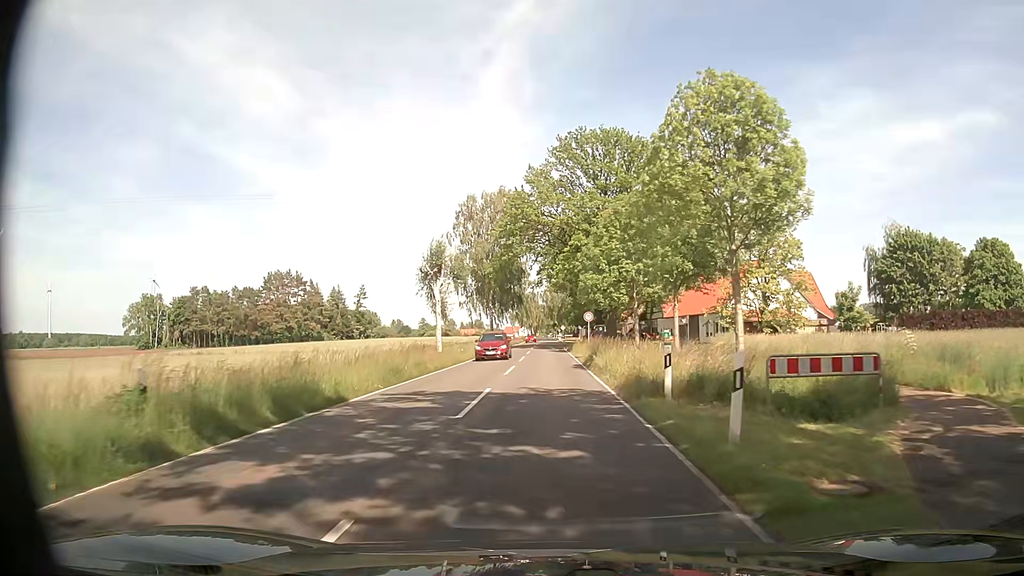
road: secondary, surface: asphalt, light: Day
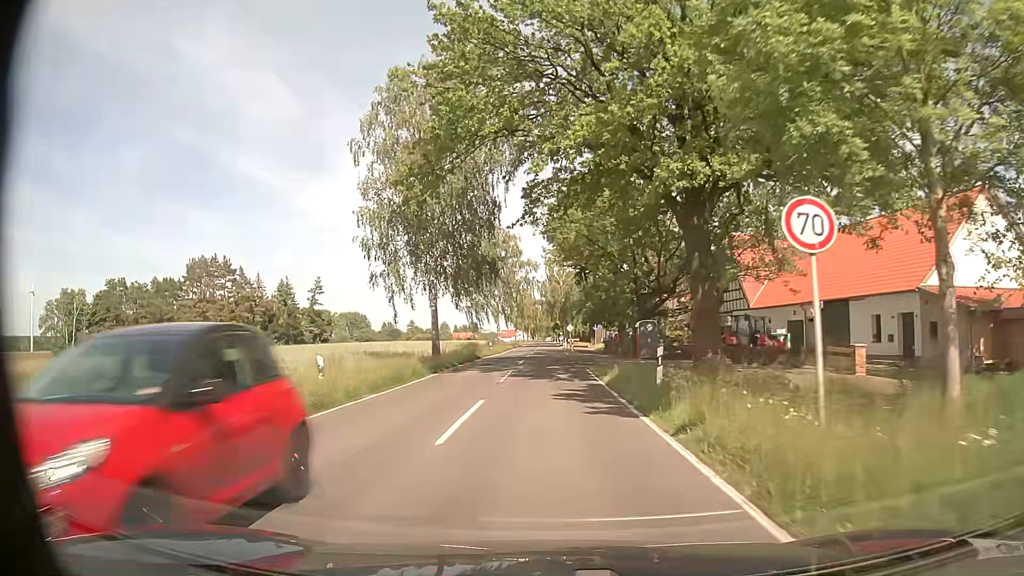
(0.0, +38.1) m; +1°
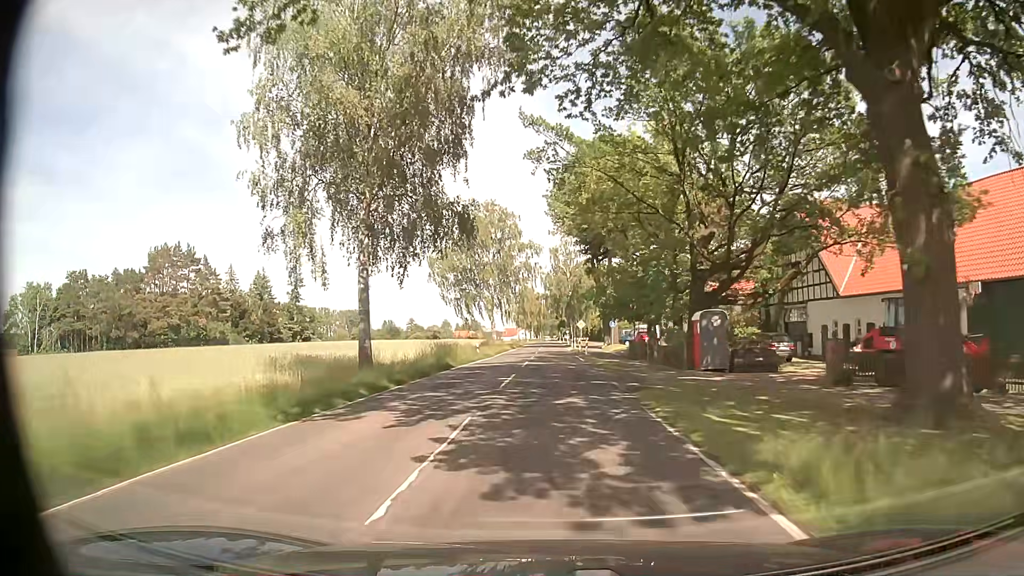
(-0.2, +15.5) m; -1°
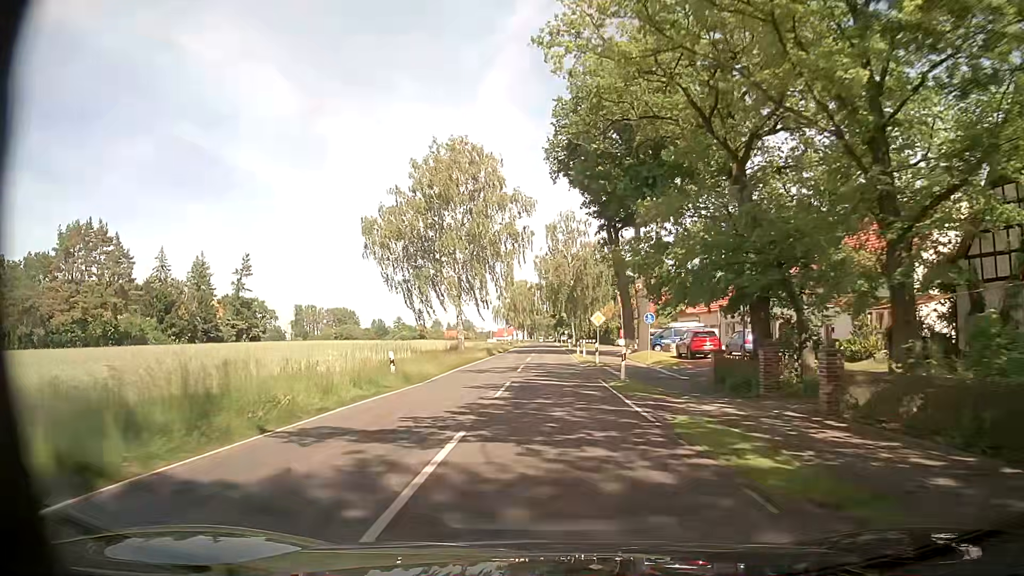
(+0.1, +24.9) m; 0°
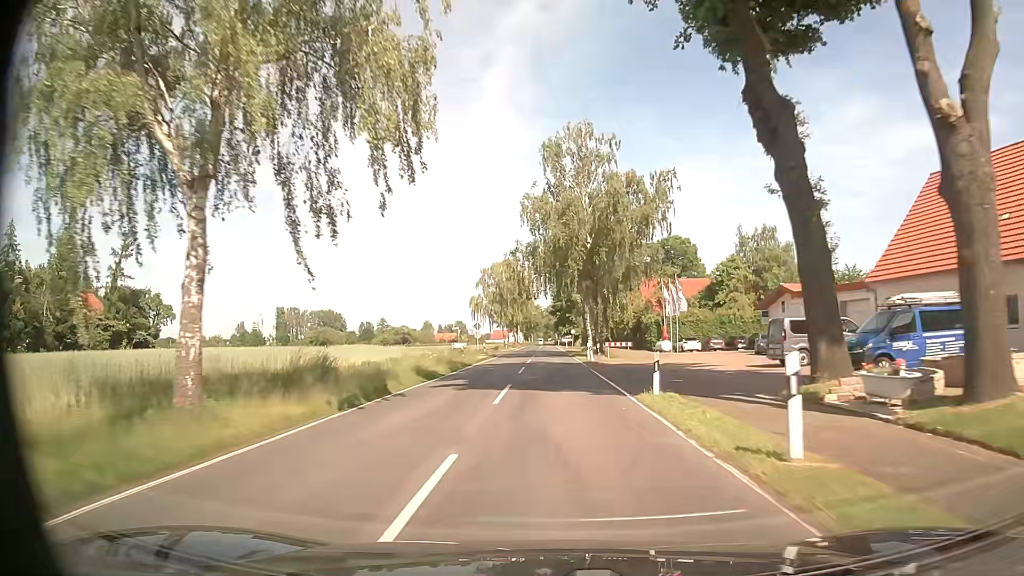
(-0.1, +37.8) m; 0°
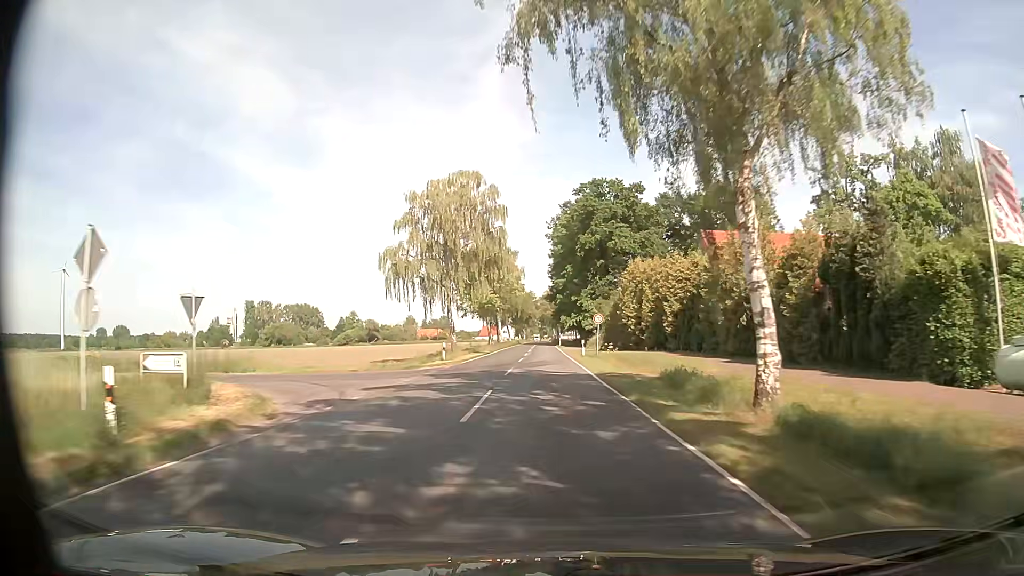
(+0.2, +50.9) m; 0°
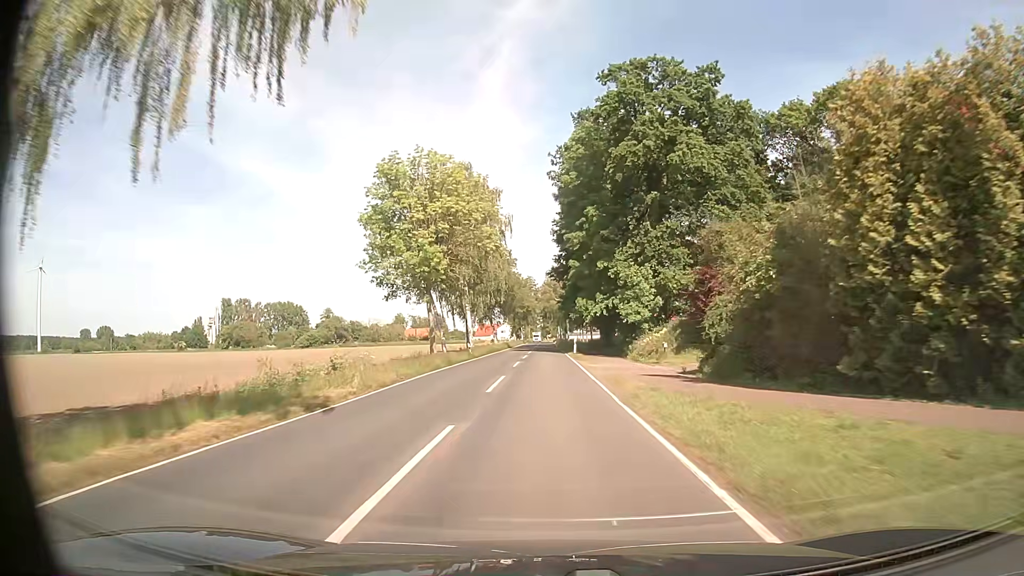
(+0.1, +42.0) m; 0°
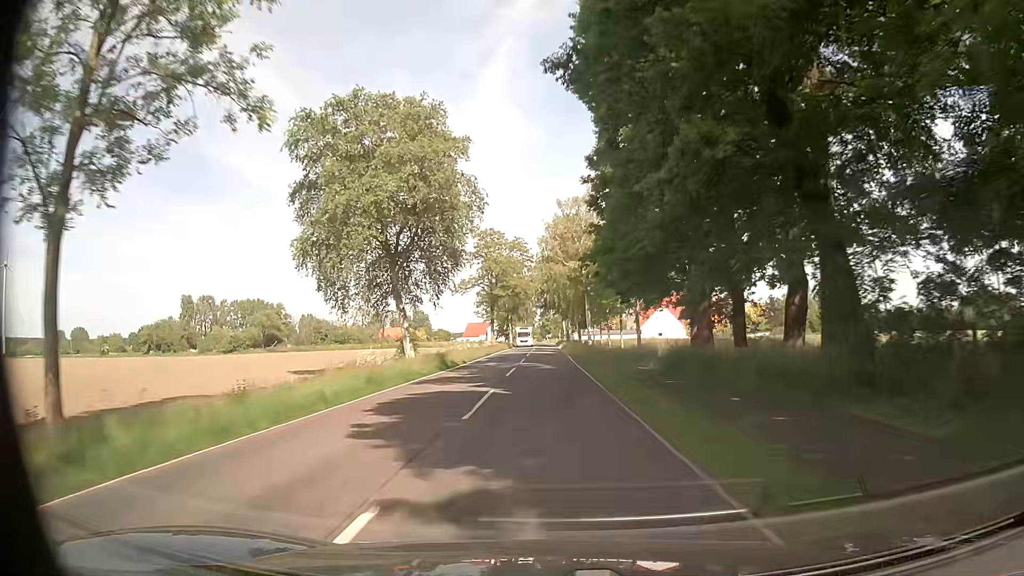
(0.0, +53.2) m; 0°
(0, +10) (0, +20) (0, +30) (0, +40) (0, +50) (0, +60) (0, +70) (+1, +80) (+1, +90) (+1, +100) m
